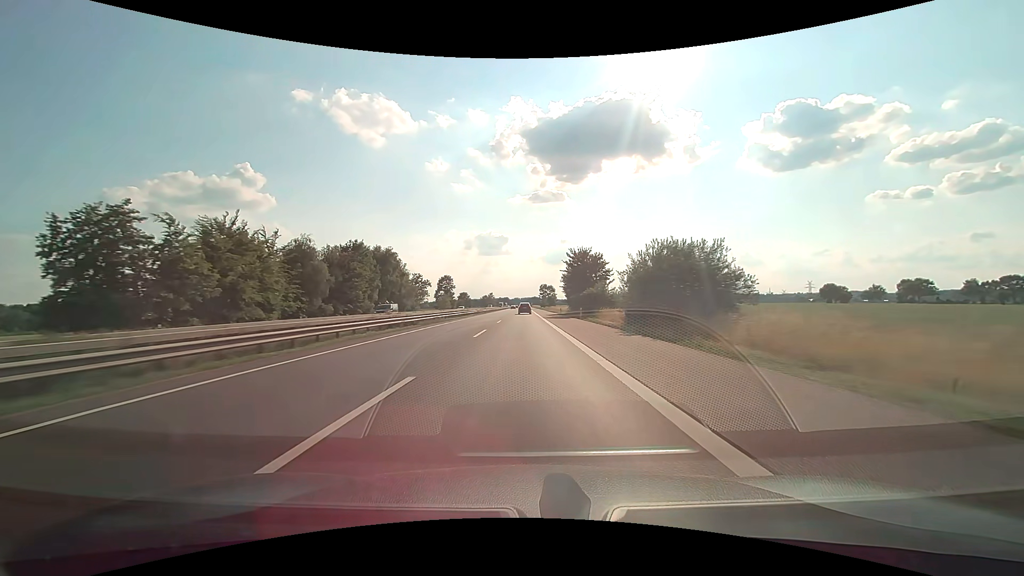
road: motorway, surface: asphalt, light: Day
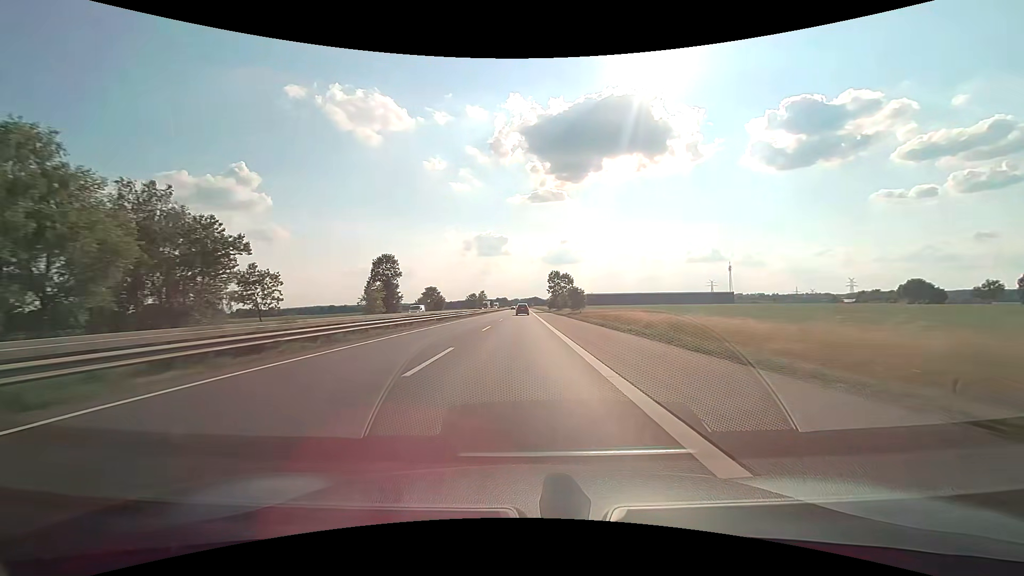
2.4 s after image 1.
(0.0, +81.7) m; 0°
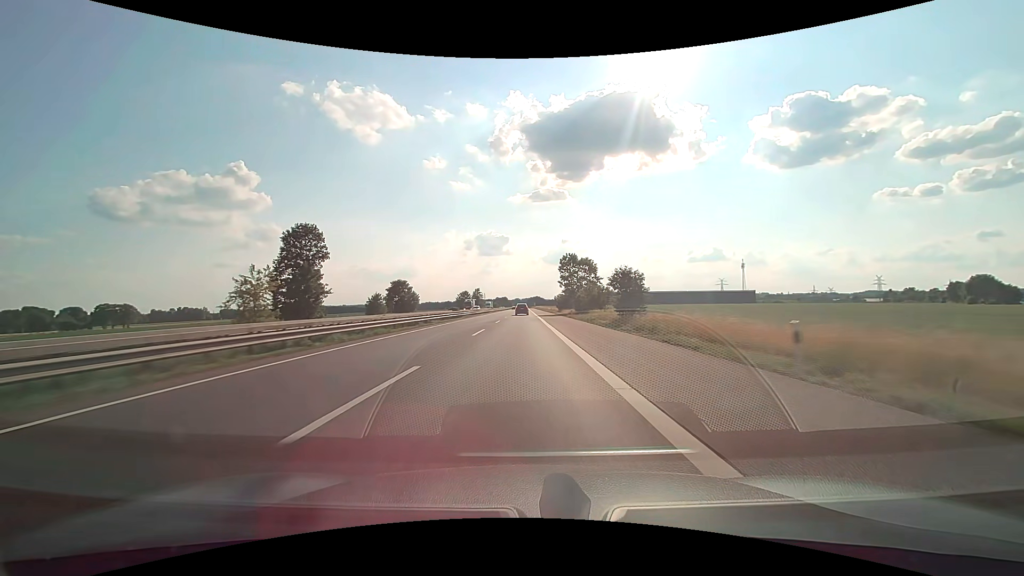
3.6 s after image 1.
(0.0, +40.7) m; 0°
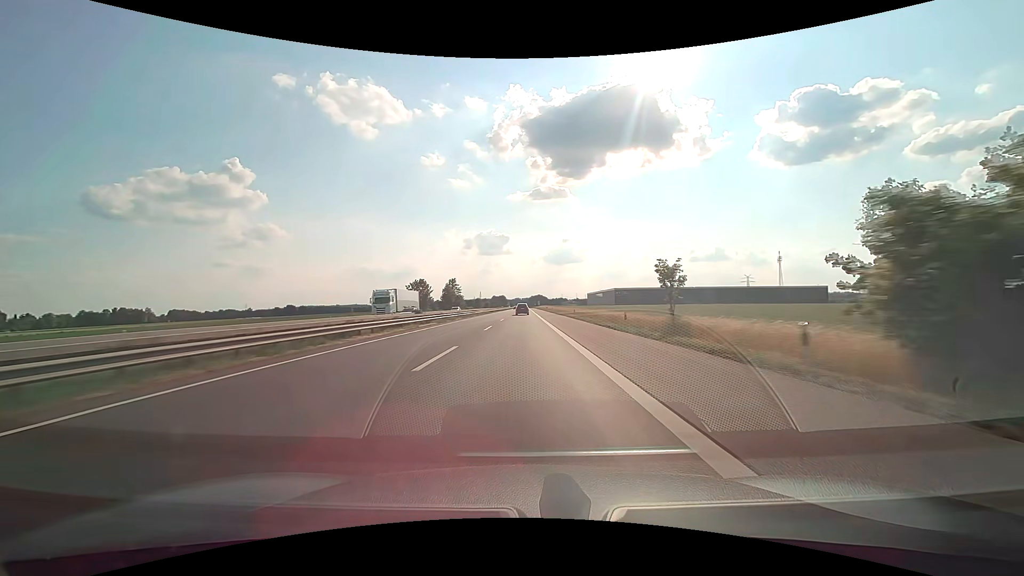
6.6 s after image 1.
(-0.3, +101.0) m; 0°
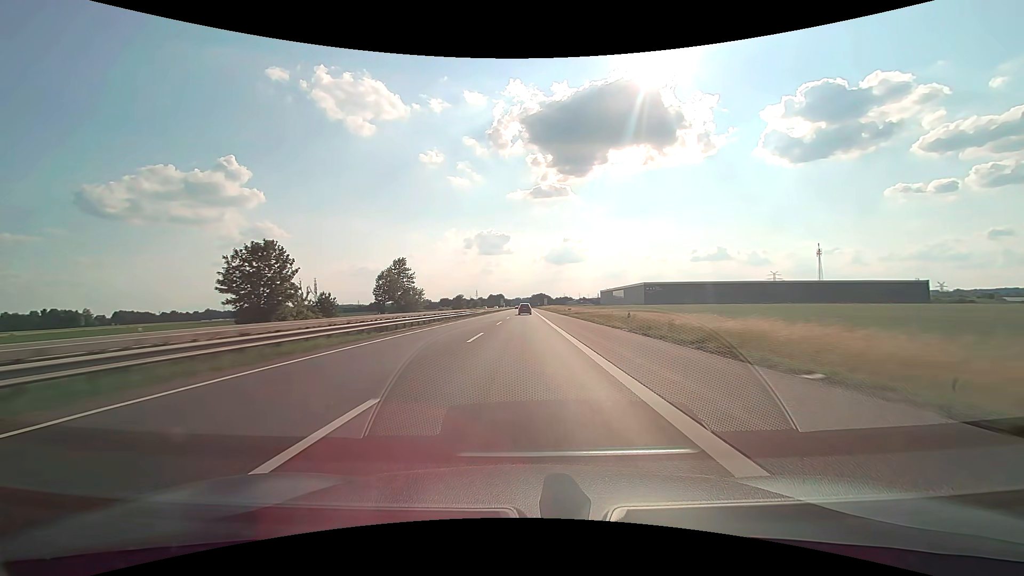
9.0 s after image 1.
(-0.1, +80.3) m; 0°
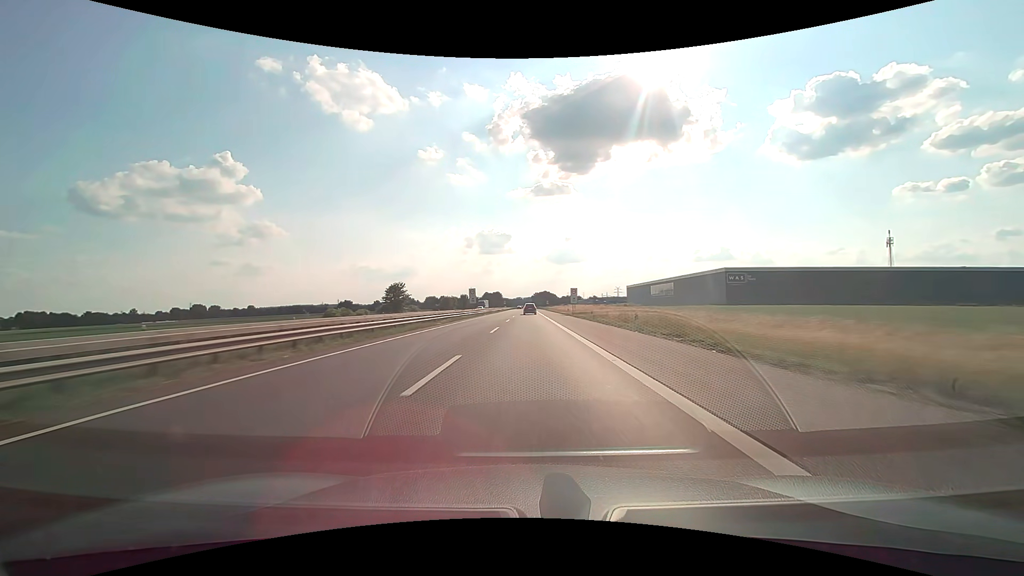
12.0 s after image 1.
(-0.1, +100.1) m; 0°
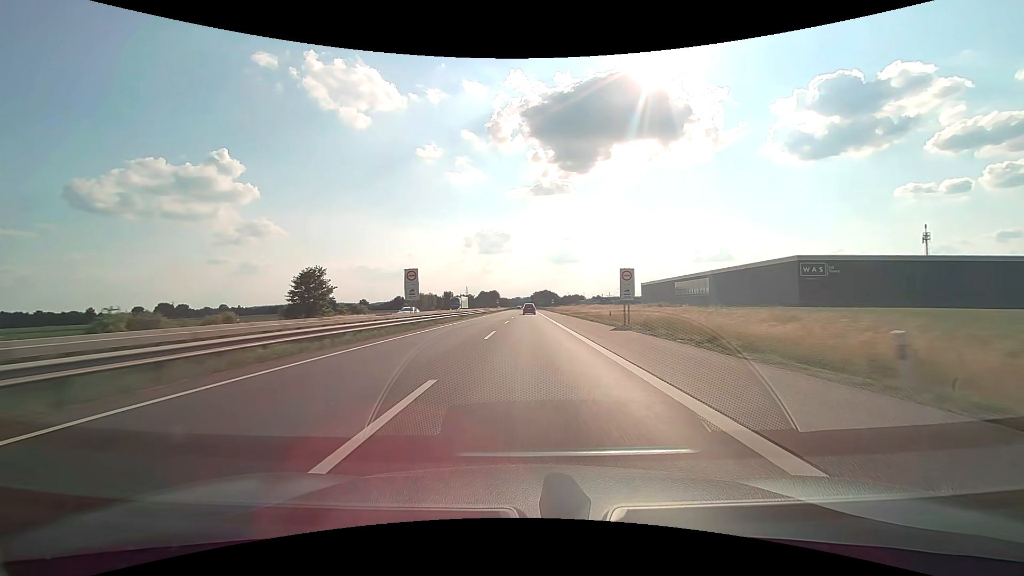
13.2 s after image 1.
(0.0, +40.1) m; 0°
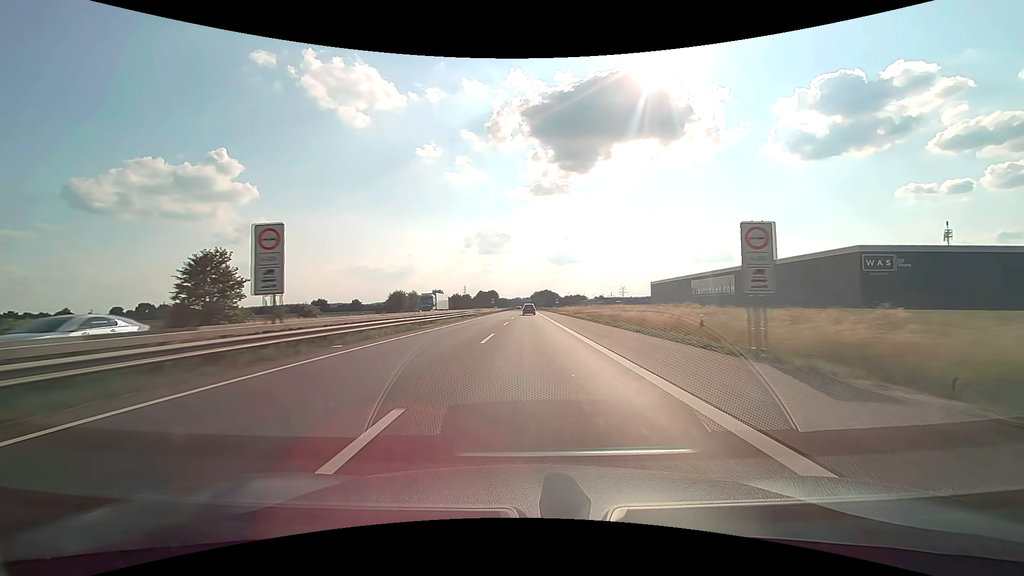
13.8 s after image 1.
(0.0, +20.1) m; 0°
(0, +10) (0, +20) (0, +30) (0, +40) (0, +50) (0, +60) (0, +70) (0, +80) (0, +90) (0, +100) m
